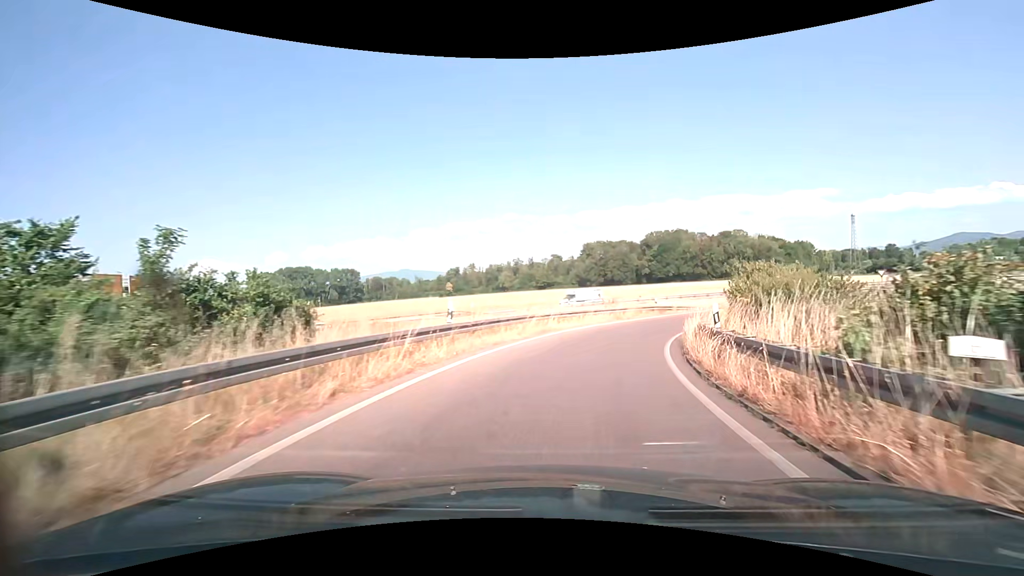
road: trunk_link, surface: asphalt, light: Day
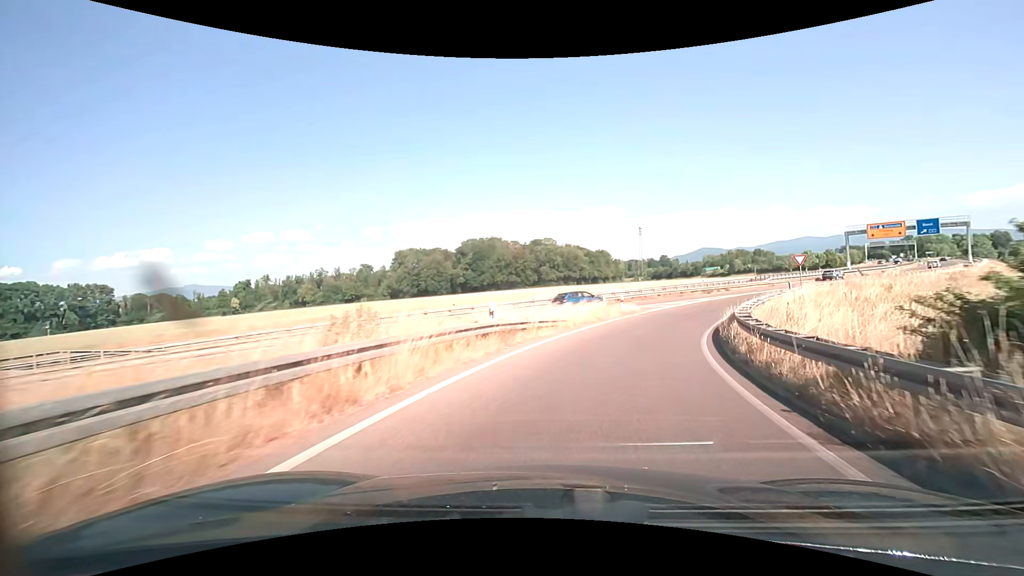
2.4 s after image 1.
(+4.2, +25.5) m; +21°
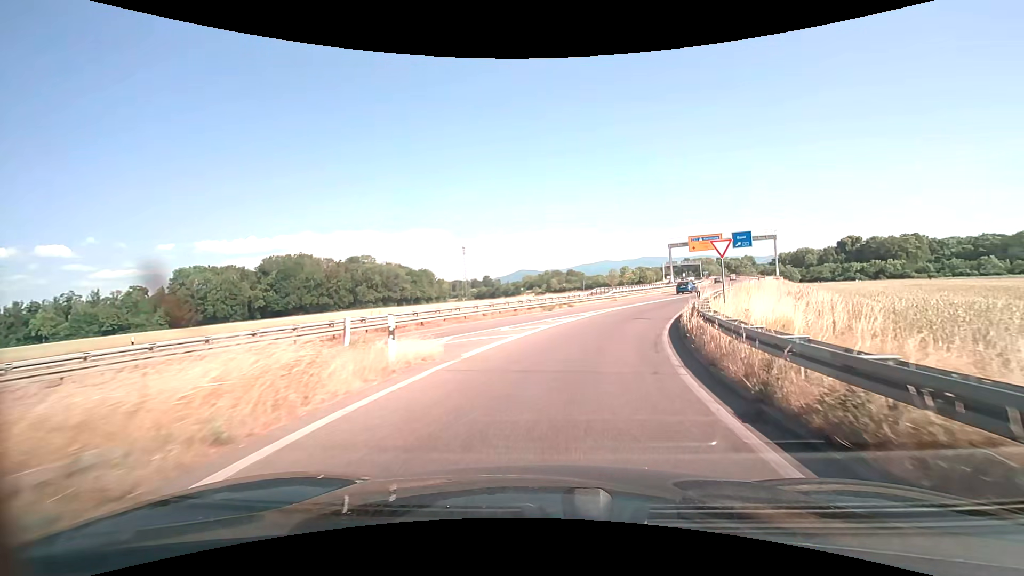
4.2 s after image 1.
(+3.3, +18.4) m; +20°
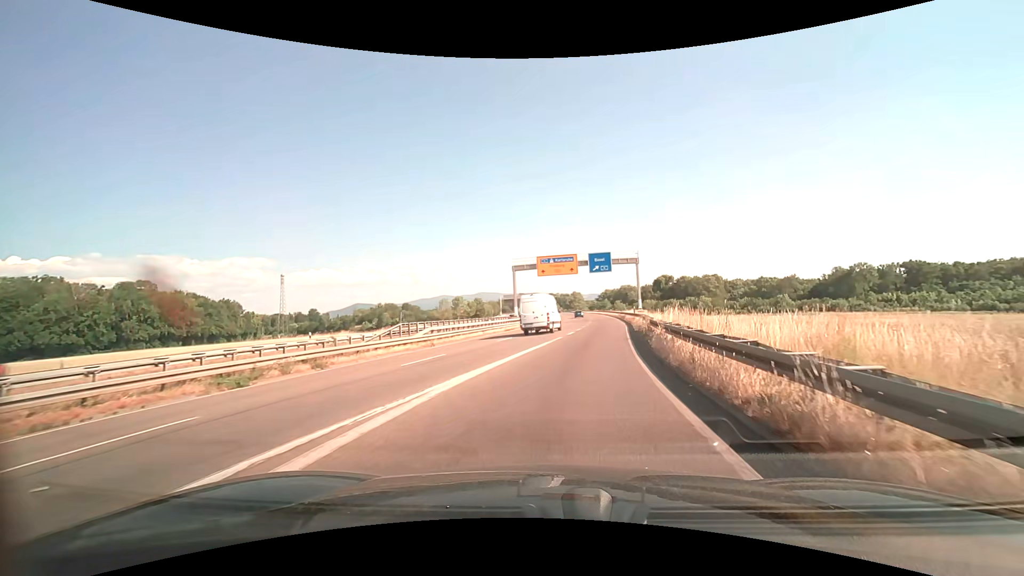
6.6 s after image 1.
(+3.9, +23.5) m; +18°
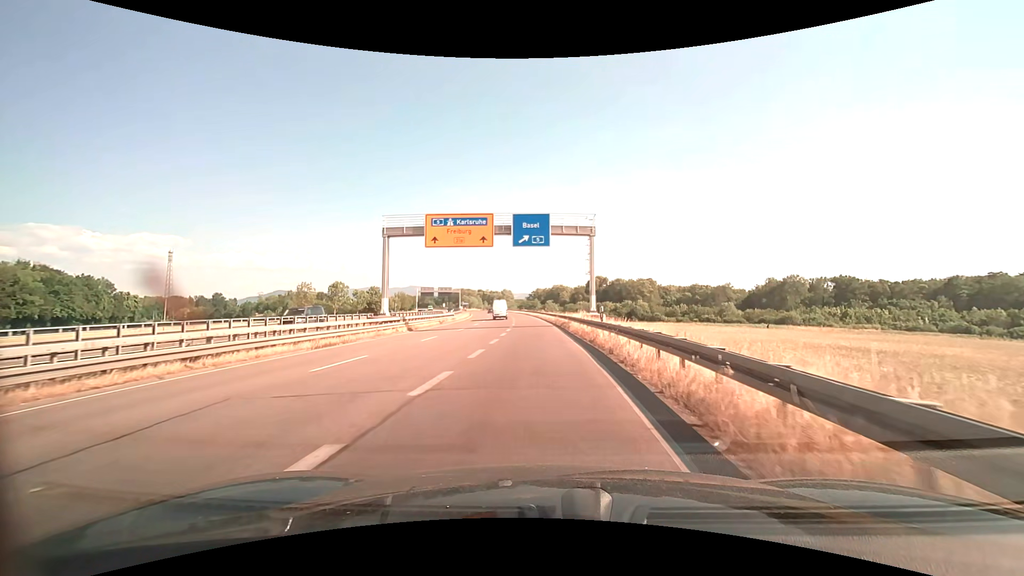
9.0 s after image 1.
(+3.1, +27.1) m; +8°
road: trunk
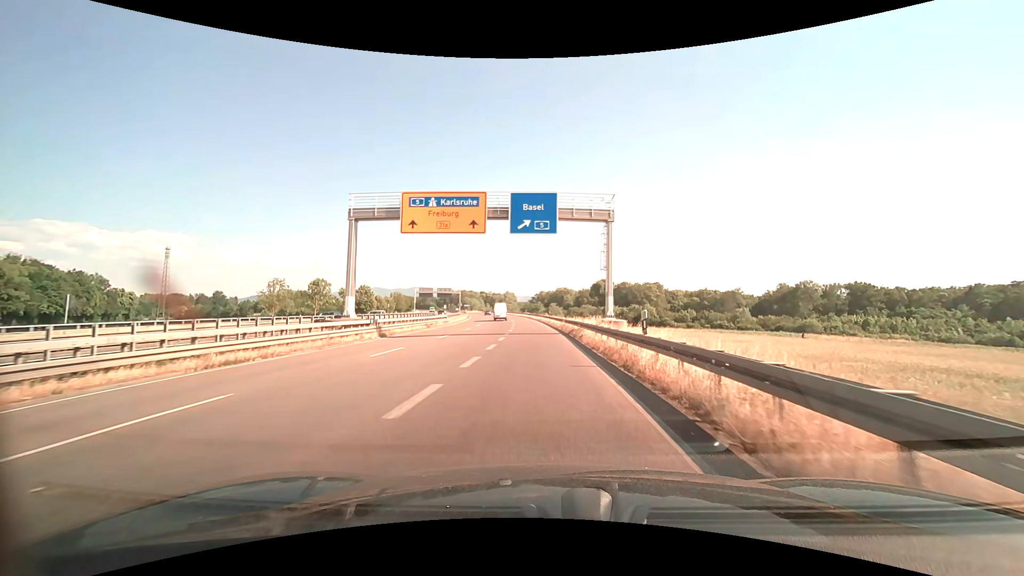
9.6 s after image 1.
(0.0, +7.7) m; 0°
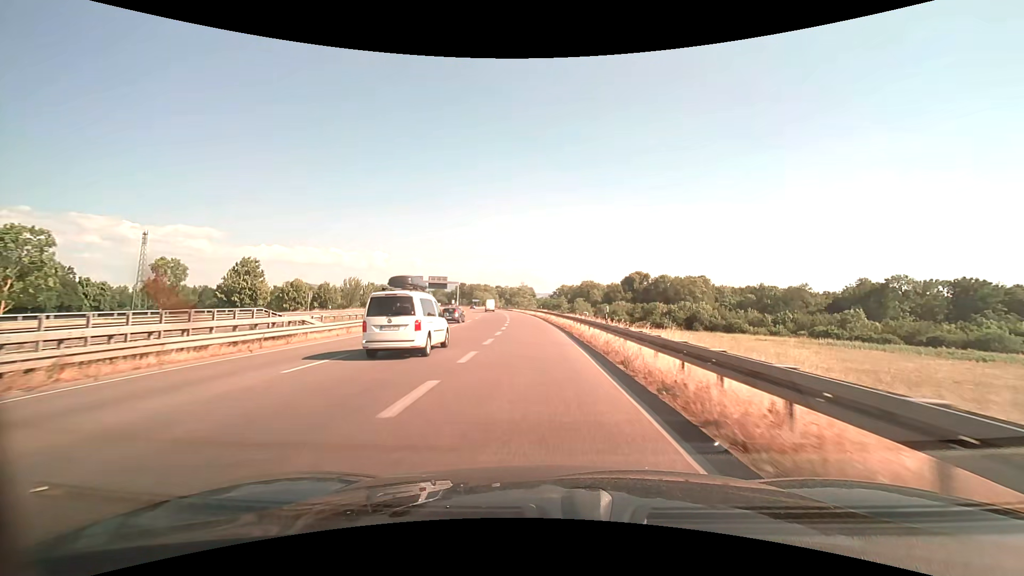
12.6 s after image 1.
(-0.5, +42.7) m; -2°
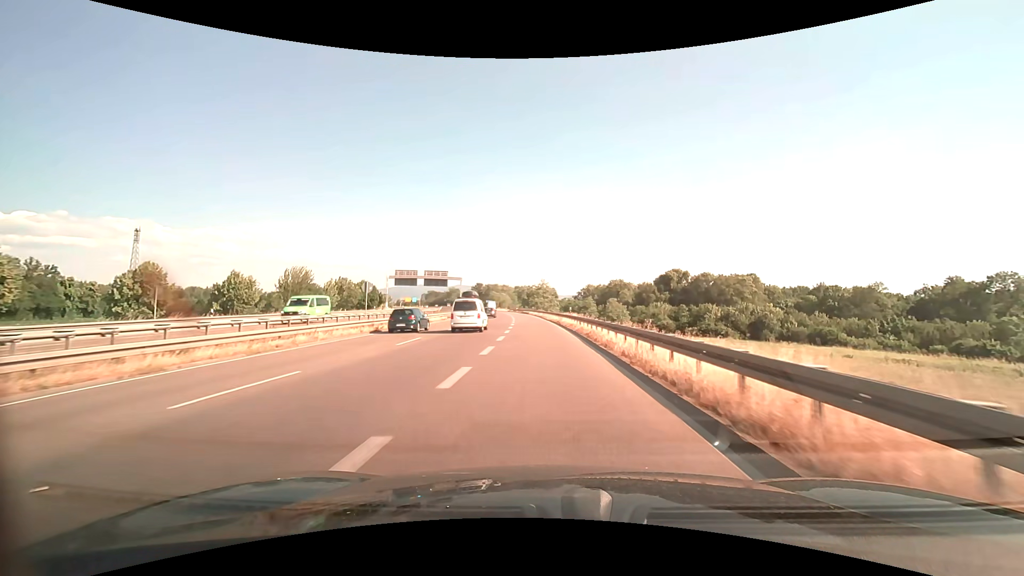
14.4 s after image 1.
(-0.7, +28.1) m; -2°
(0, +10) (0, +20) (0, +30) (-1, +40) (-2, +50) (-3, +60) (-4, +70) (-6, +80) (-7, +90) (-9, +99) m
